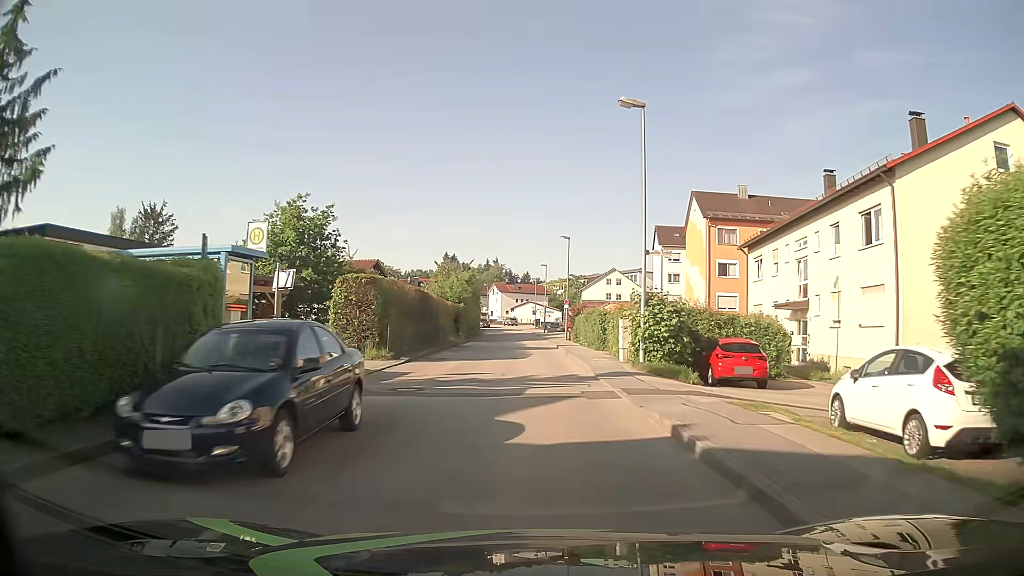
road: unclassified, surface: asphalt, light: Day
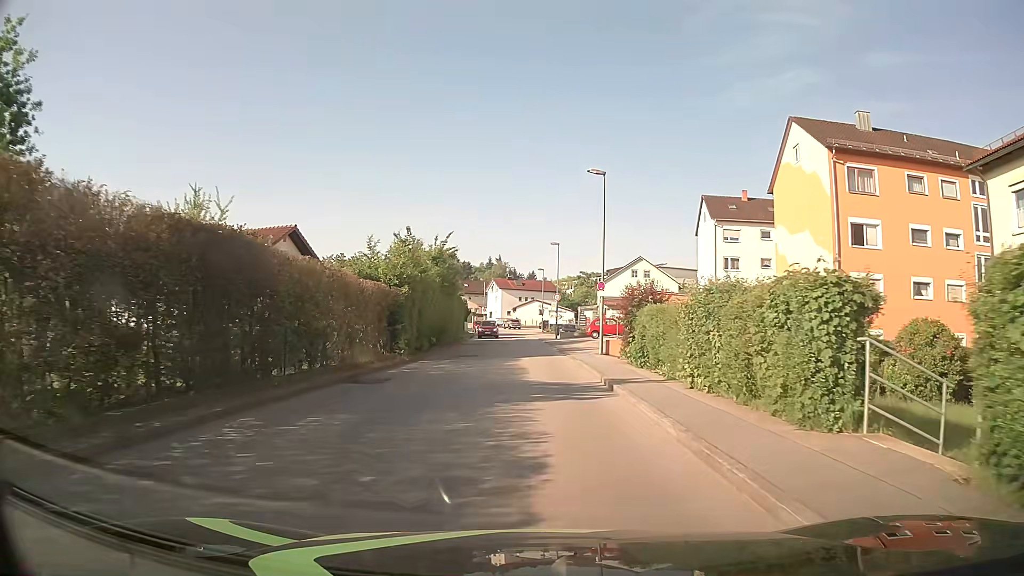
(-0.6, +23.9) m; -2°
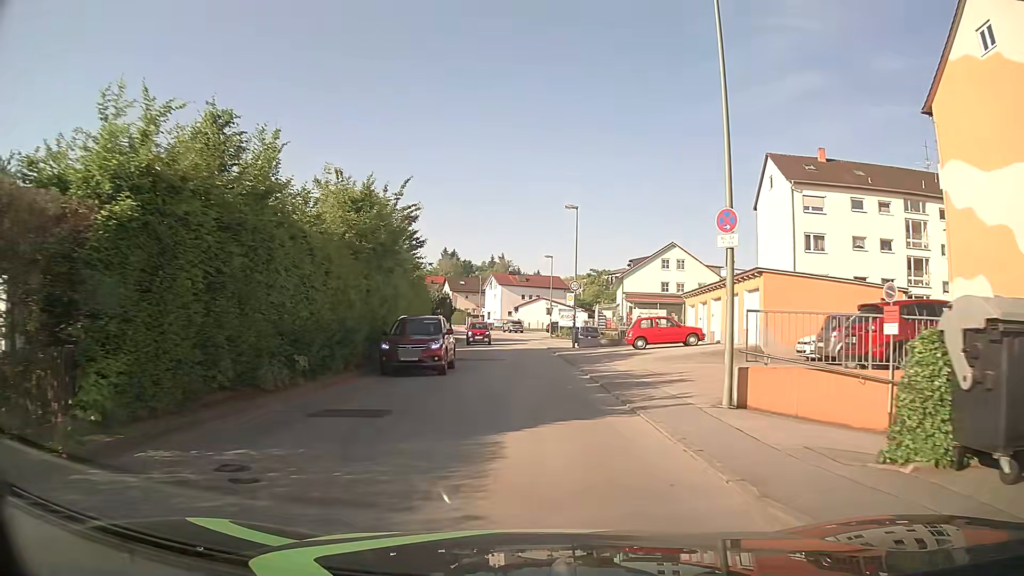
(0.0, +19.1) m; 0°
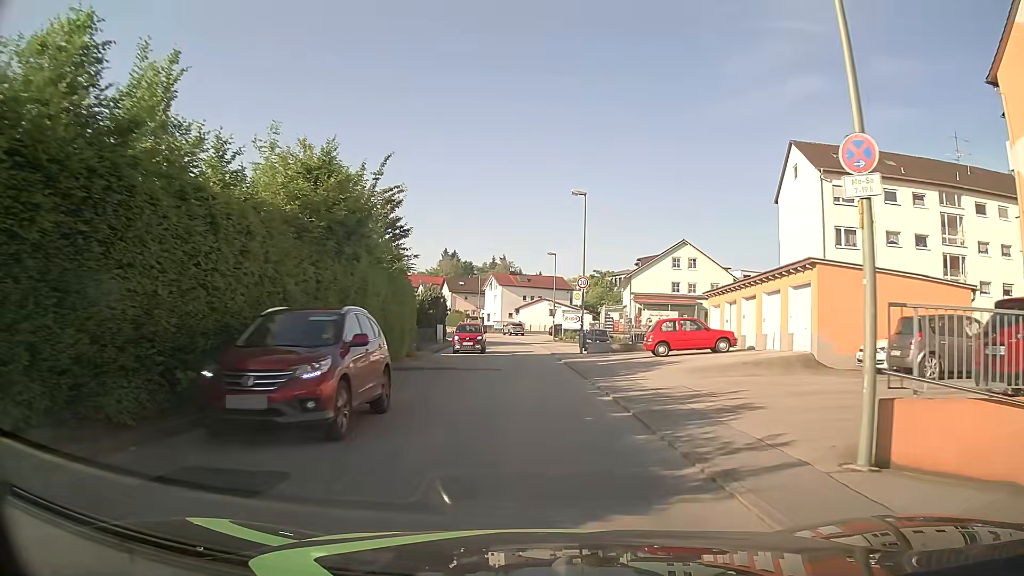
(0.0, +4.8) m; 0°
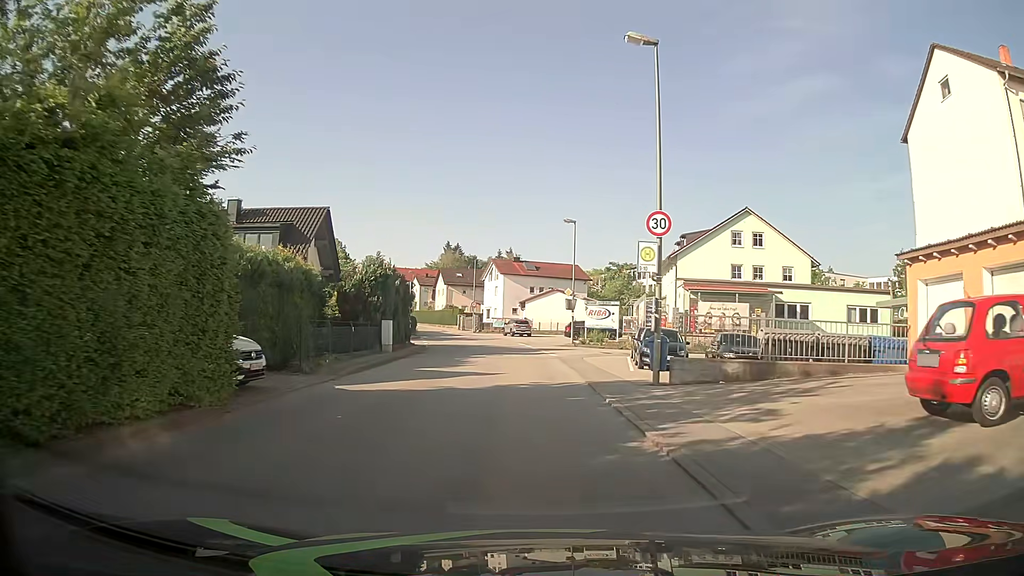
(-0.1, +19.1) m; -1°
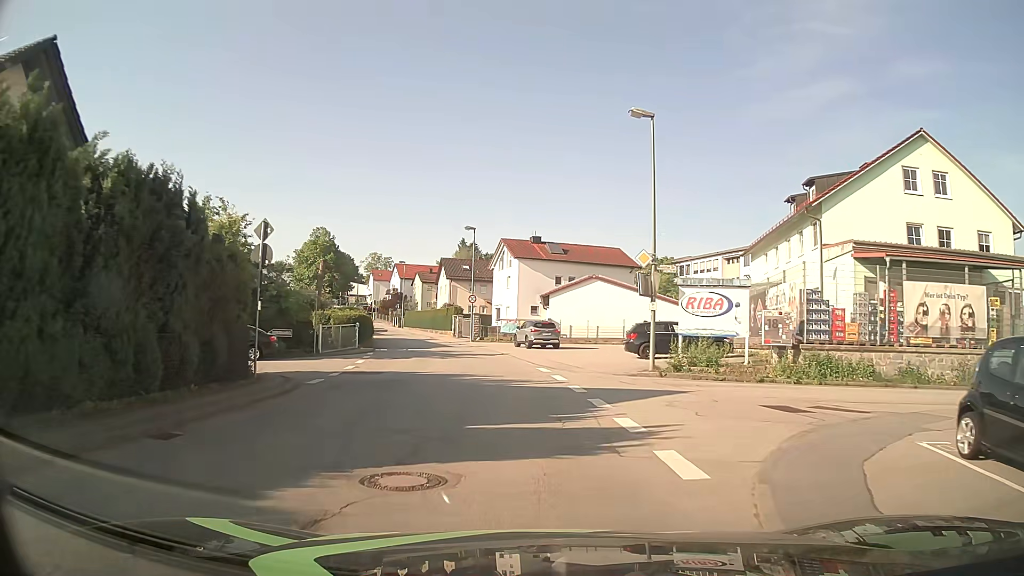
(-0.3, +23.9) m; -2°
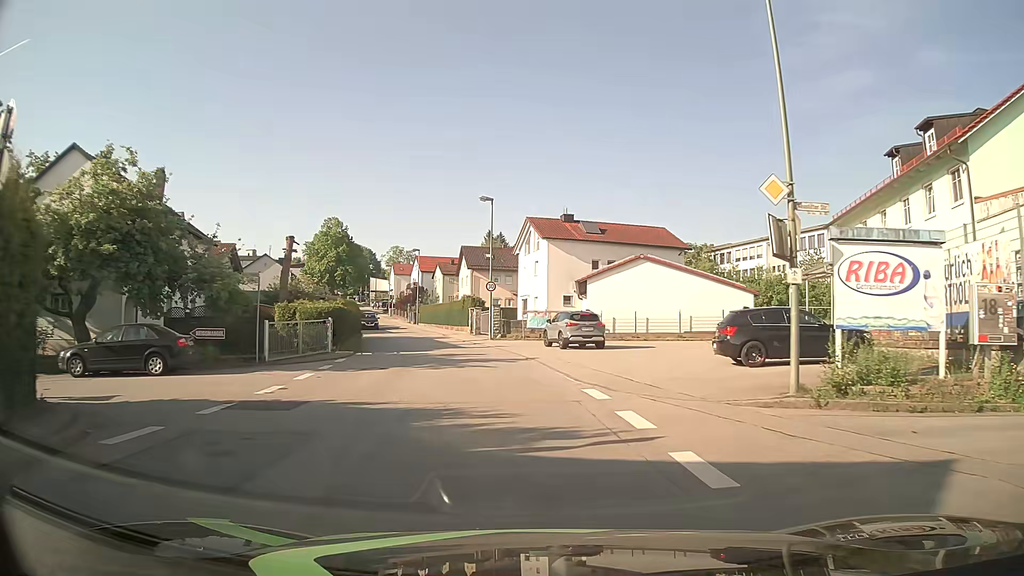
(-0.2, +9.6) m; -2°
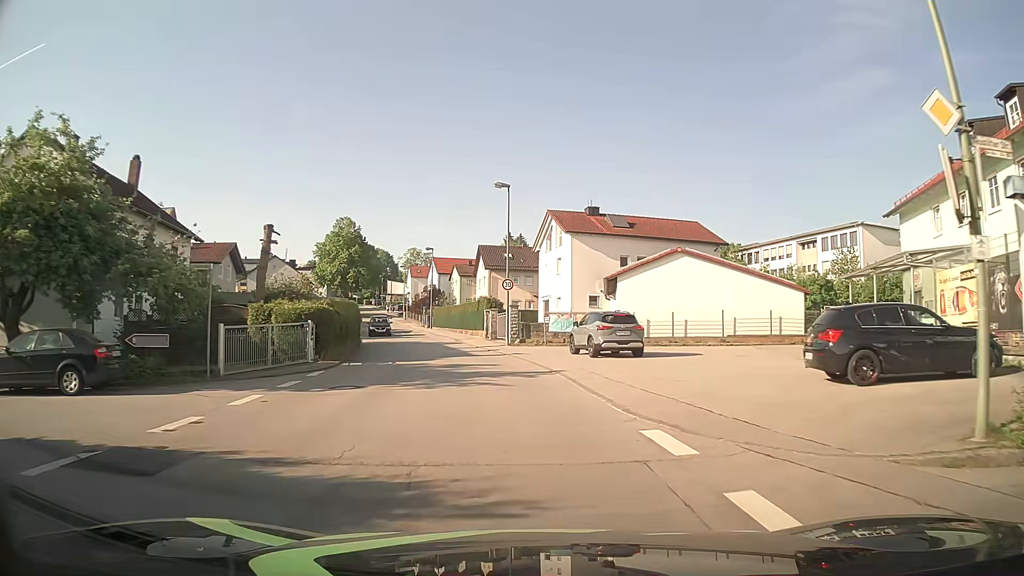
(-0.1, +4.8) m; -2°
(0, +10) (-2, +20) (-3, +30) (-6, +39) (-8, +49) (-11, +59) (-14, +68) (-16, +78) (-19, +88) (-22, +97) m
